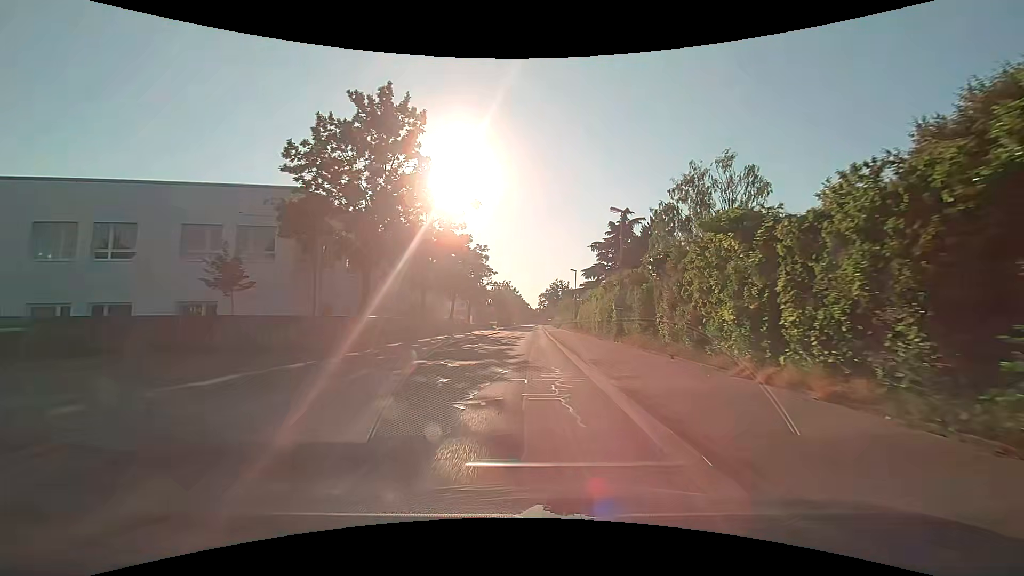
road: tertiary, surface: asphalt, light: Day
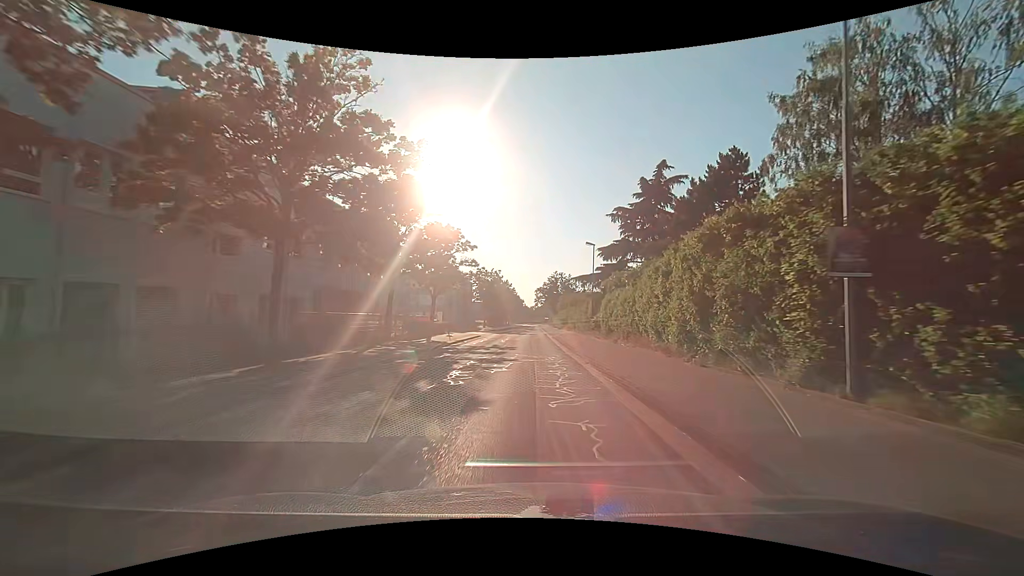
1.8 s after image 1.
(+0.3, +22.0) m; +1°
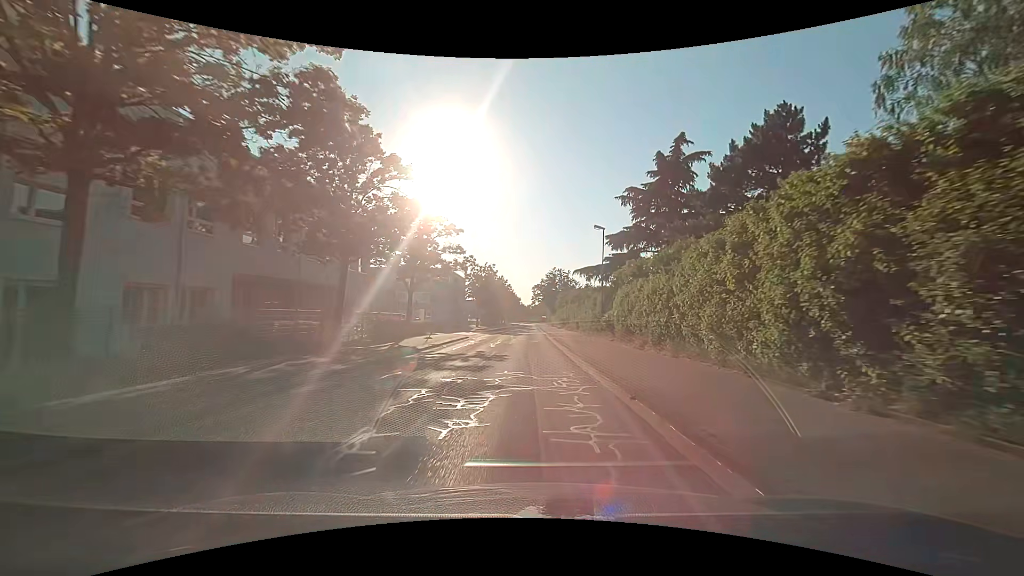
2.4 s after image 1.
(0.0, +7.4) m; +1°
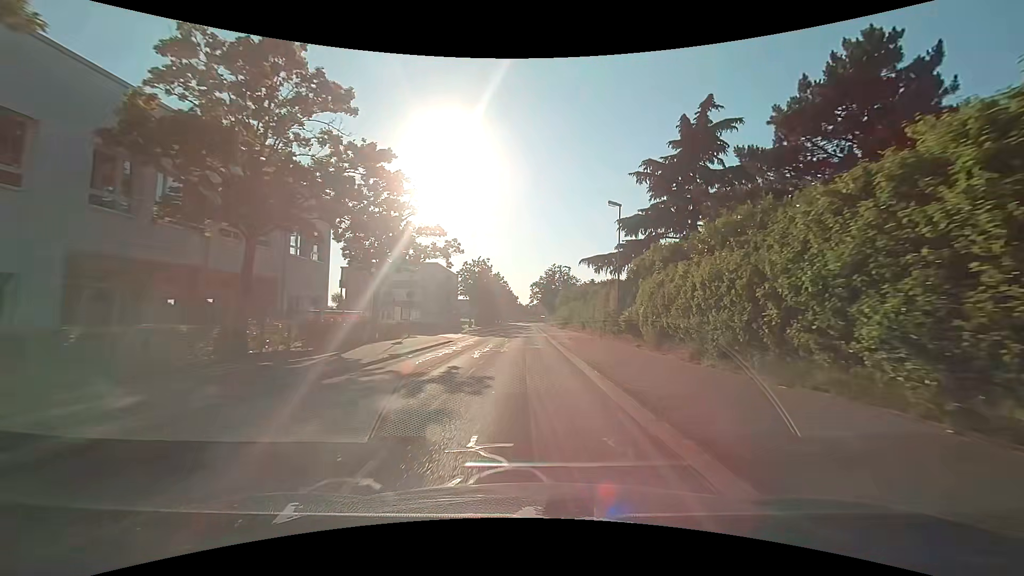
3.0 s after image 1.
(0.0, +7.4) m; 0°
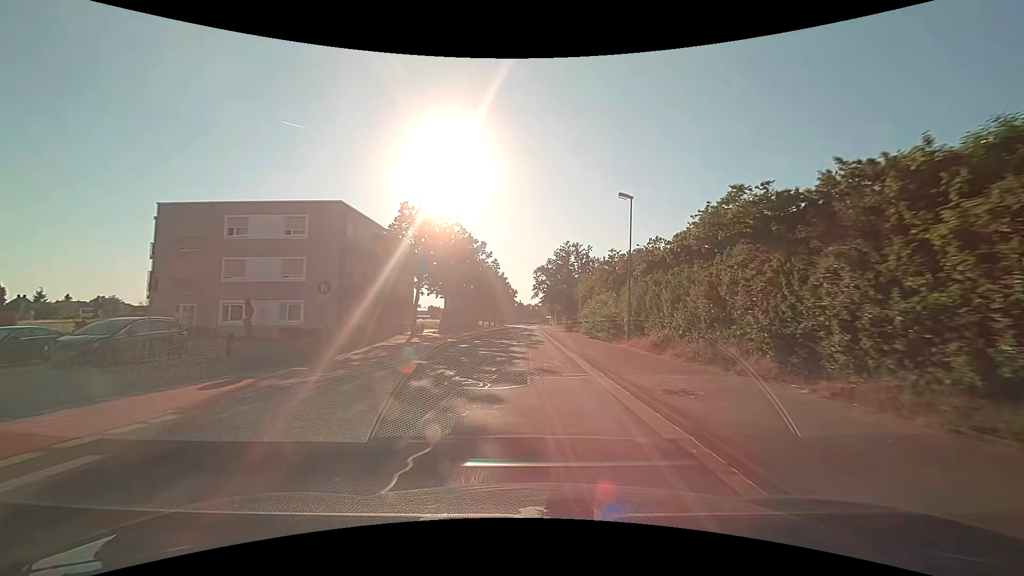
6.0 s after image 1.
(-0.3, +37.7) m; 0°
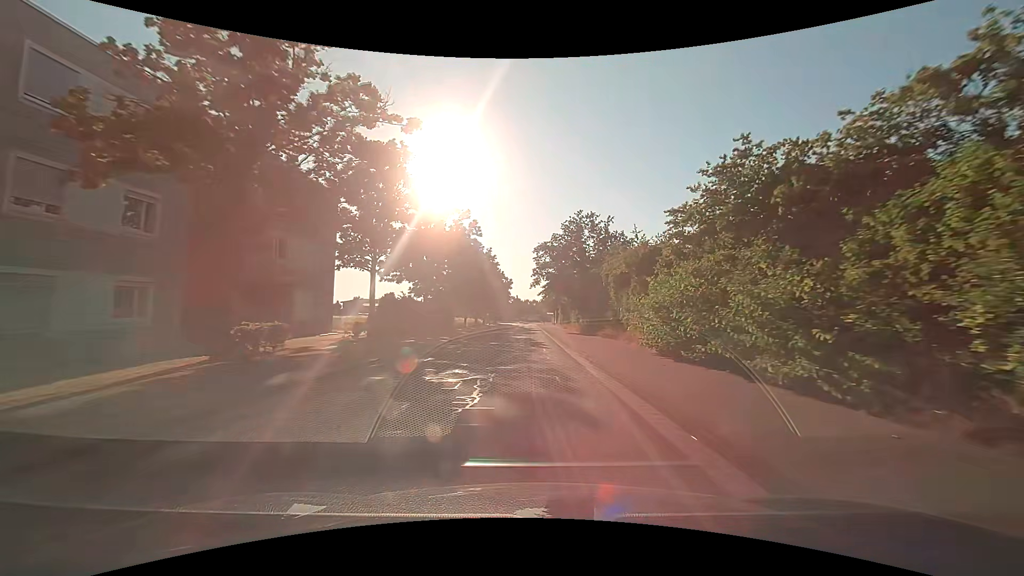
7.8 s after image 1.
(-0.1, +22.9) m; 0°
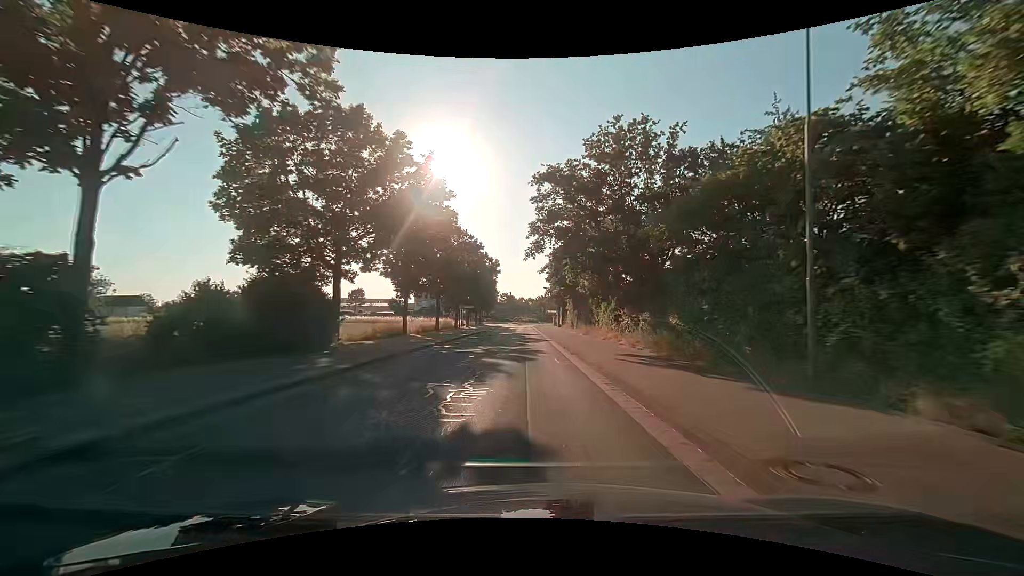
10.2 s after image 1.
(+0.1, +30.4) m; 0°
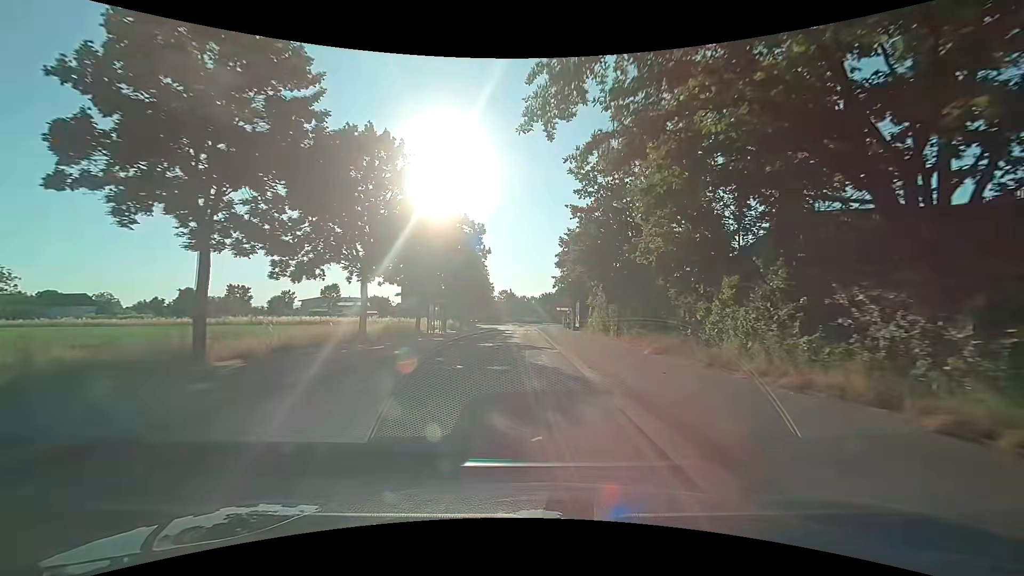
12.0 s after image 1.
(+0.1, +22.5) m; +1°
(0, +10) (0, +20) (0, +30) (0, +40) (-1, +50) (-1, +60) (-1, +70) (-1, +80) (-1, +90) (-1, +100) m
